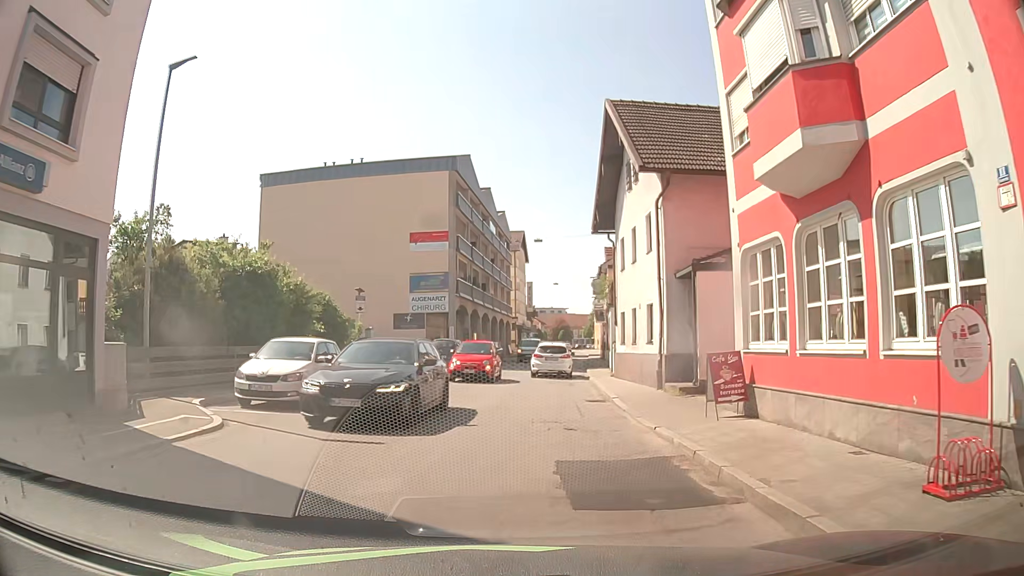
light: Day
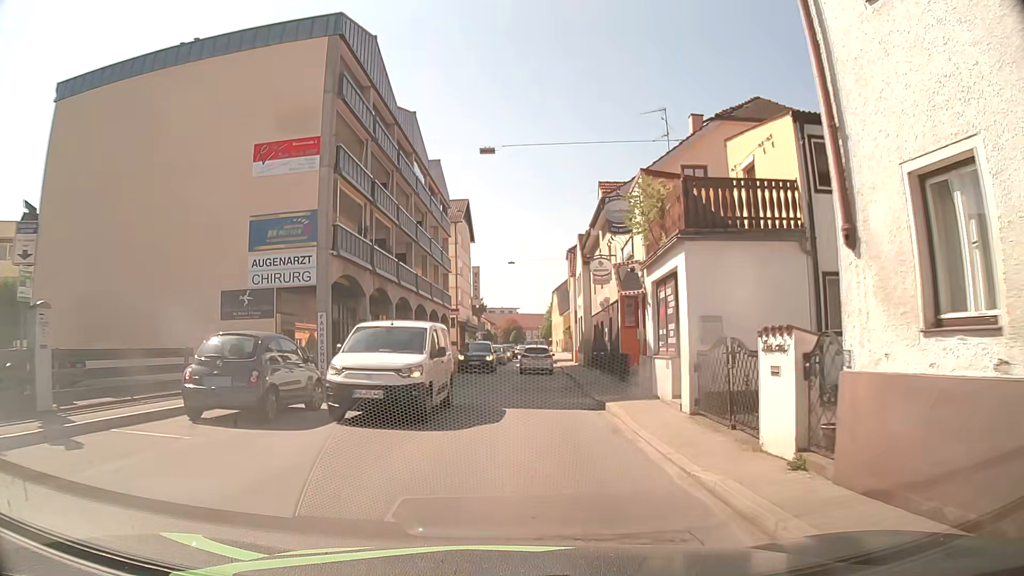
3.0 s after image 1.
(+0.8, +20.7) m; +4°
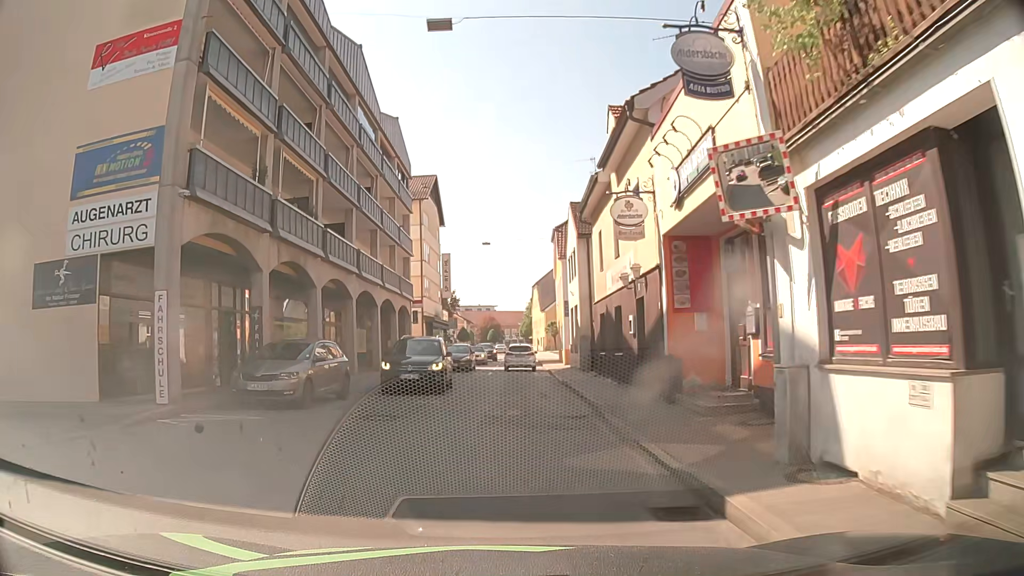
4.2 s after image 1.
(+0.2, +9.6) m; +3°
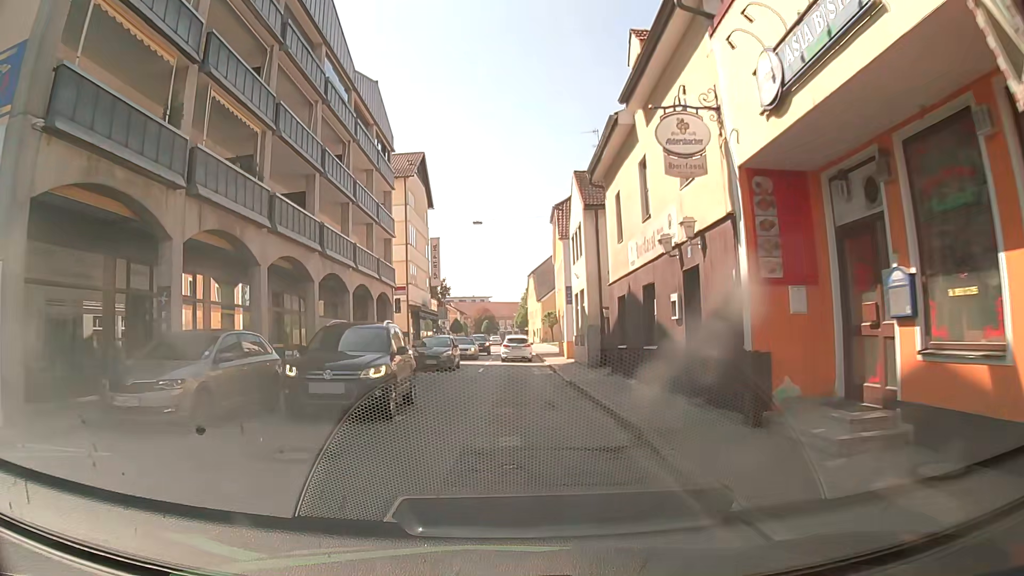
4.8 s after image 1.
(-0.1, +4.9) m; -1°
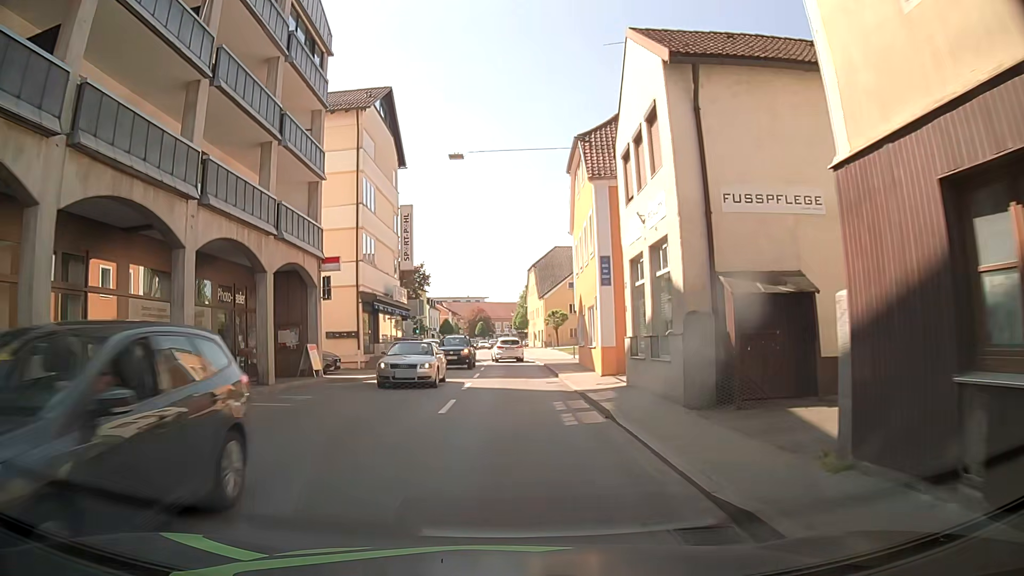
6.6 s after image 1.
(+0.2, +14.8) m; +1°
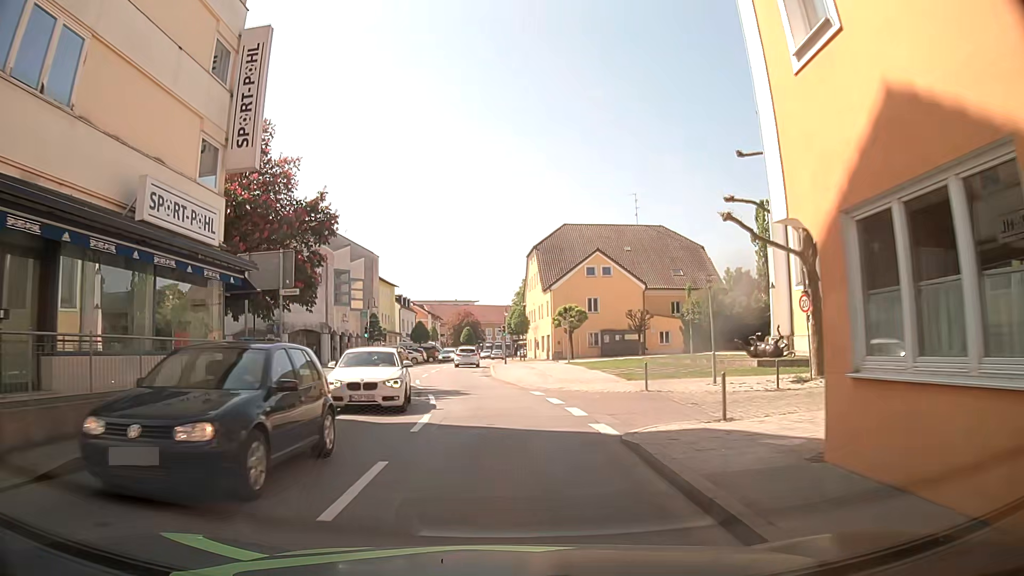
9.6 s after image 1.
(+0.3, +25.8) m; 0°
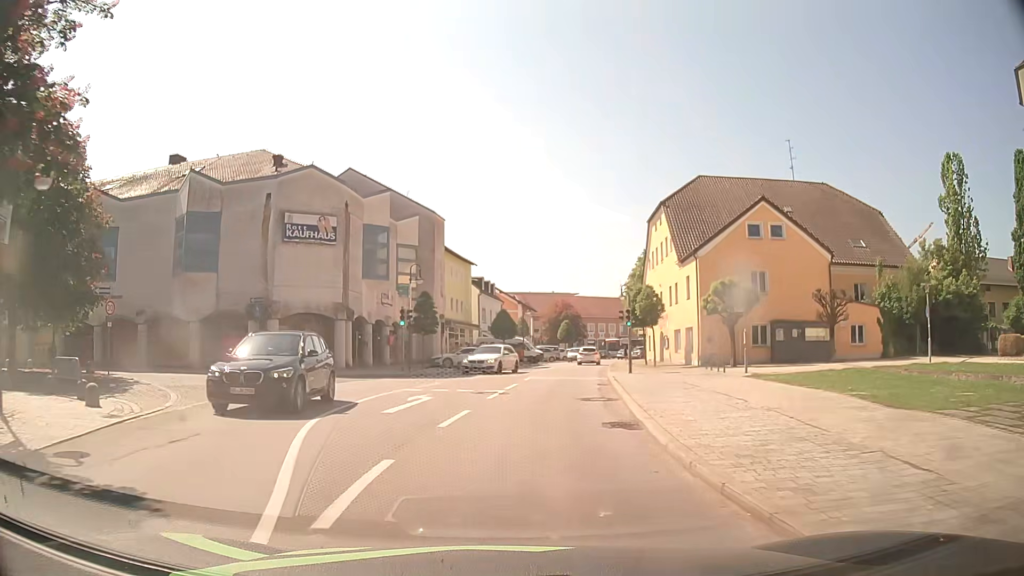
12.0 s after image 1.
(-0.6, +21.1) m; -7°
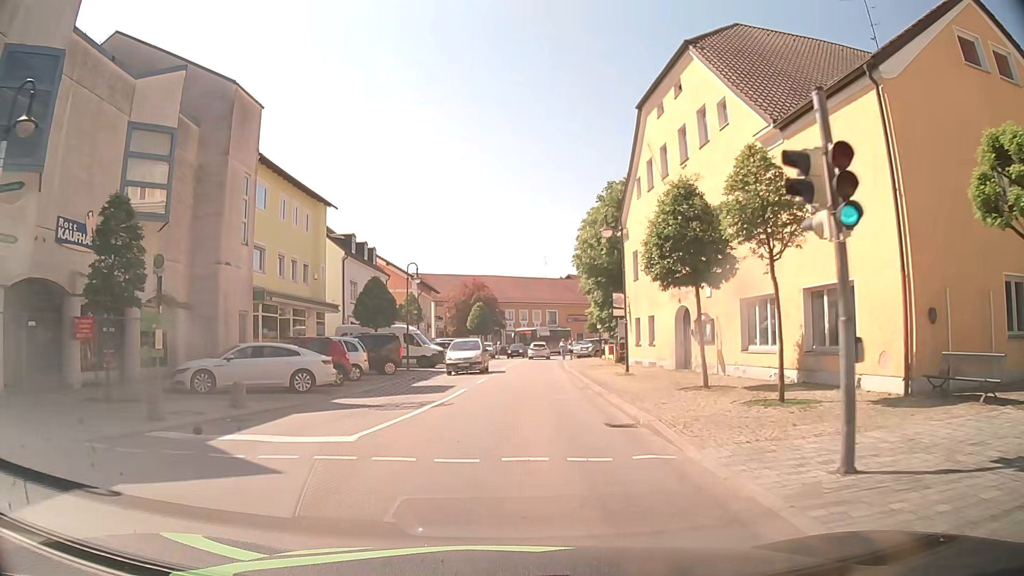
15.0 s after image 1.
(+1.7, +26.7) m; +7°
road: secondary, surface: asphalt
(0, +10) (+1, +20) (+1, +30) (+1, +40) (+2, +50) (+3, +60) (+4, +70) (+7, +80) (+10, +89) (+15, +97) m
